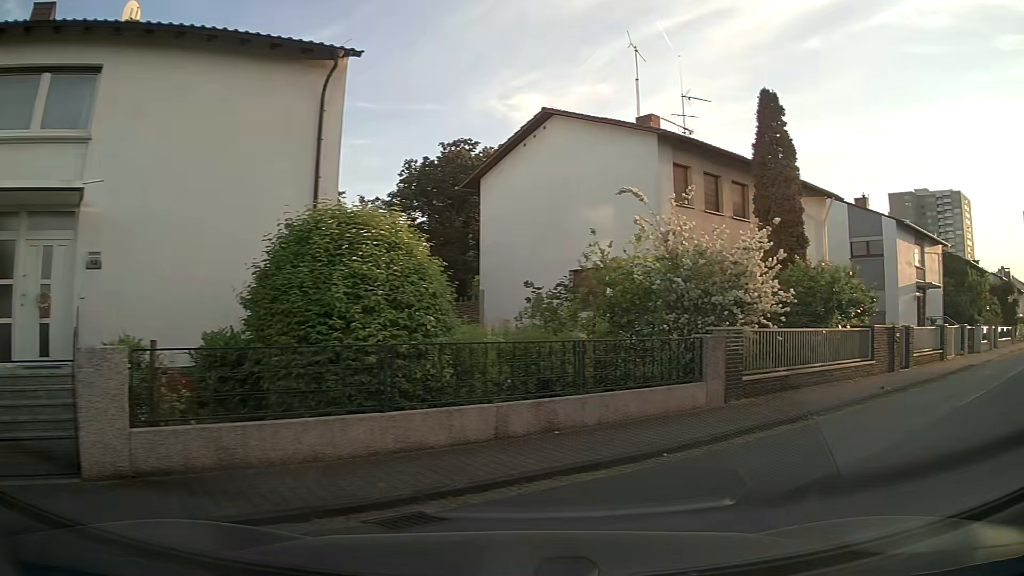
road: residential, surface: asphalt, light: Day
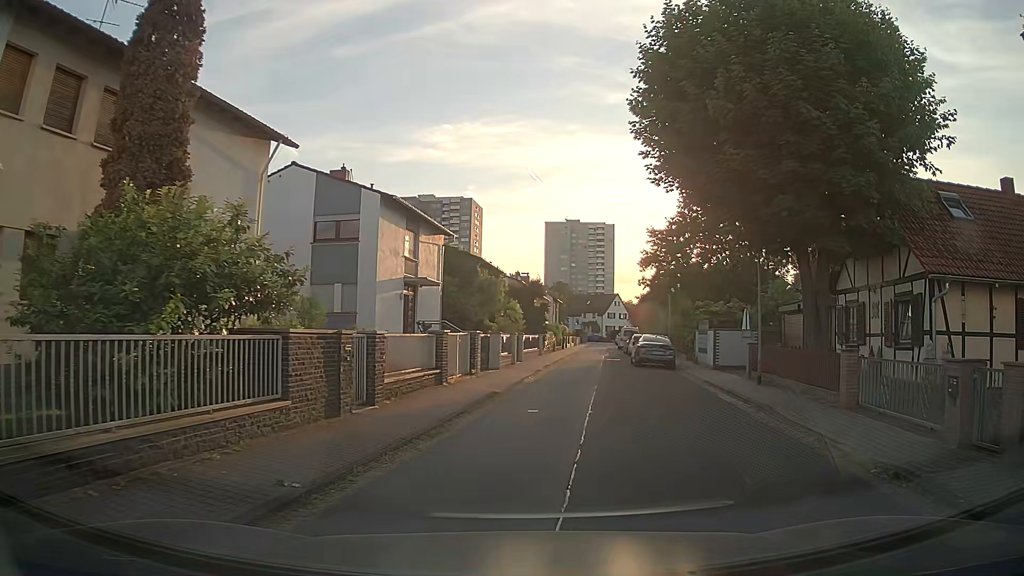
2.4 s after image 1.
(+3.8, +8.3) m; +40°
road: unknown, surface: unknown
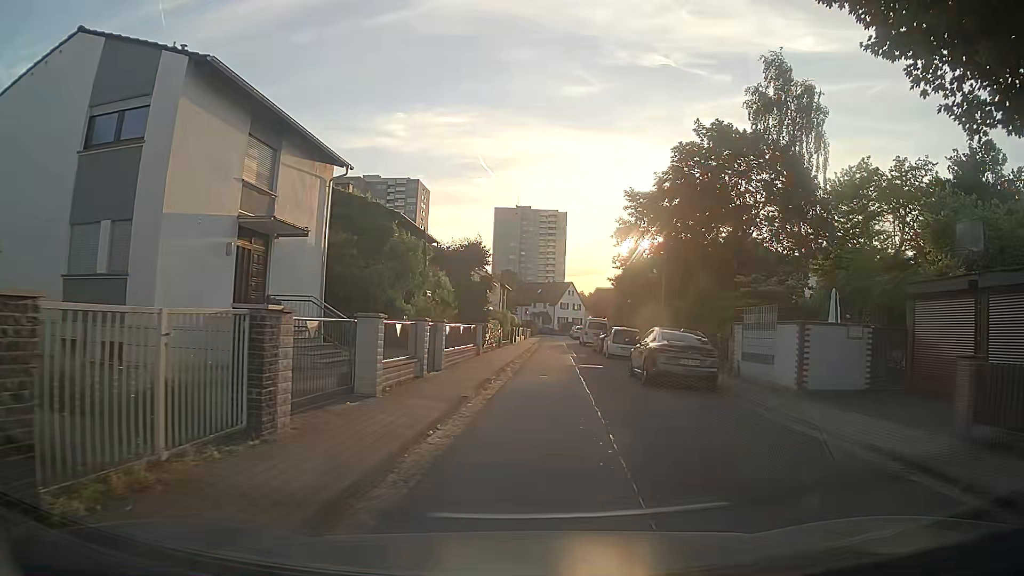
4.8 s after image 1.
(+0.7, +13.6) m; +6°
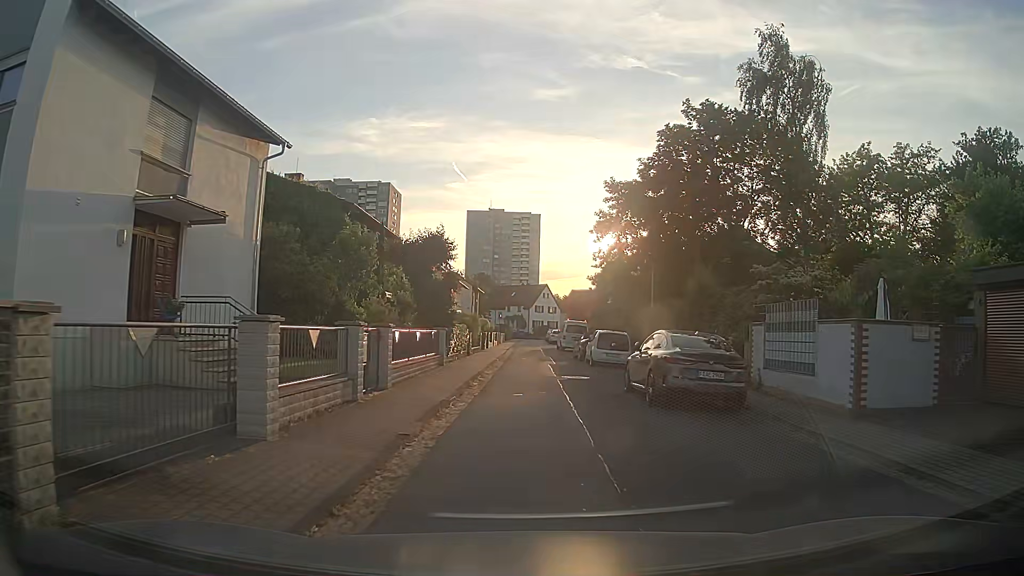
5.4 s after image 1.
(0.0, +3.9) m; +2°
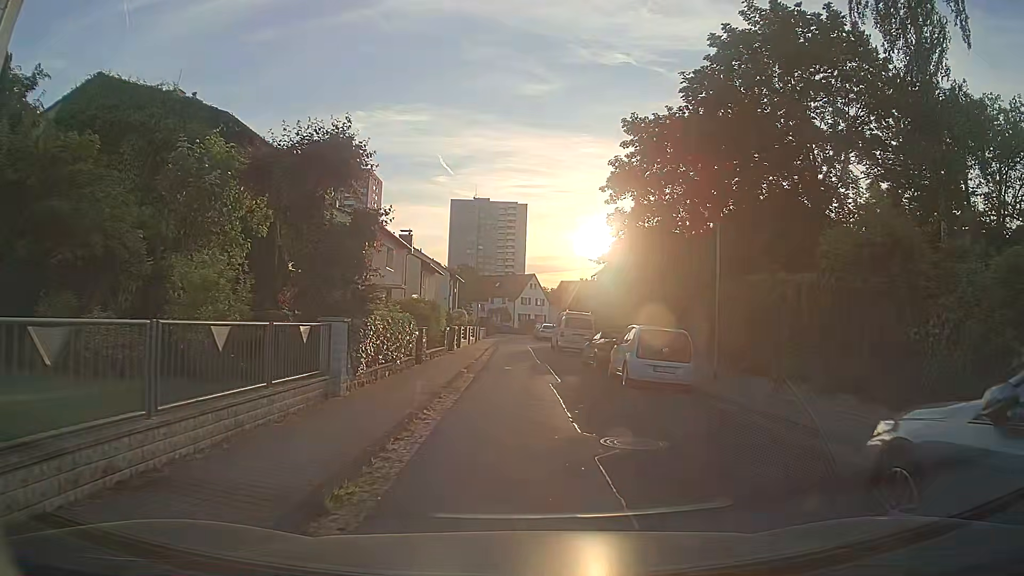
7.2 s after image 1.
(0.0, +11.6) m; +1°
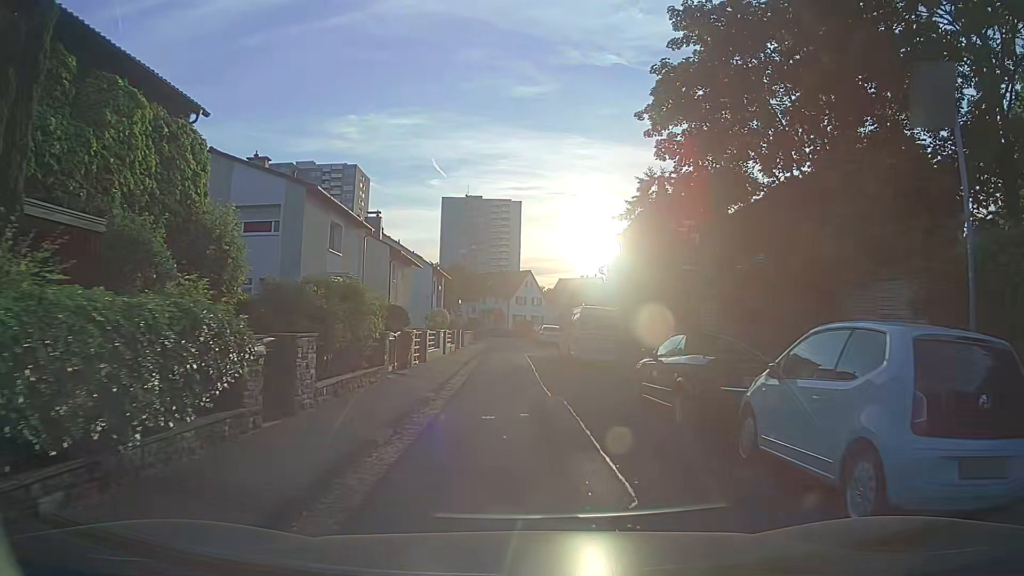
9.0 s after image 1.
(+0.1, +11.1) m; 0°
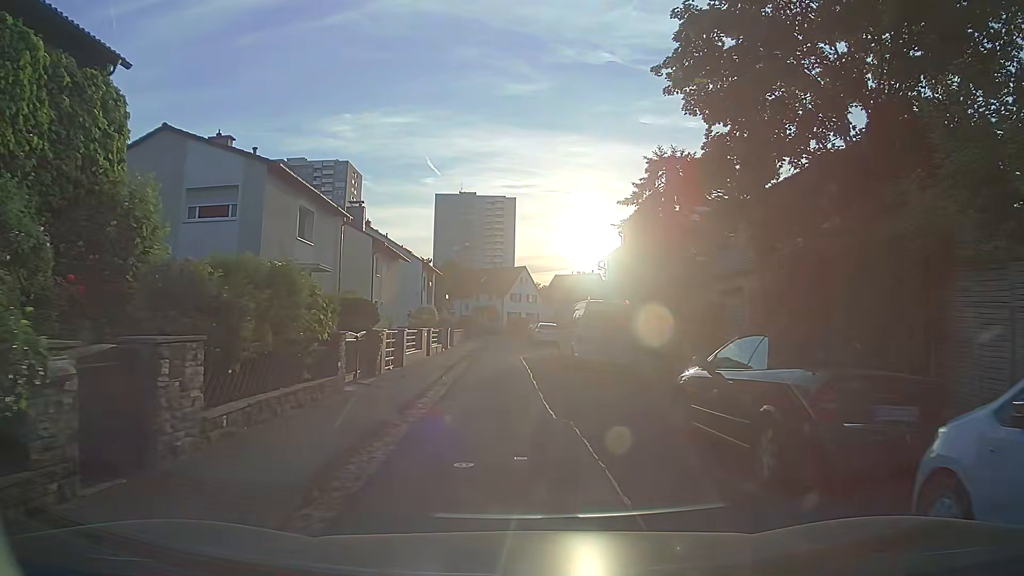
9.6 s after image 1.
(0.0, +3.6) m; 0°
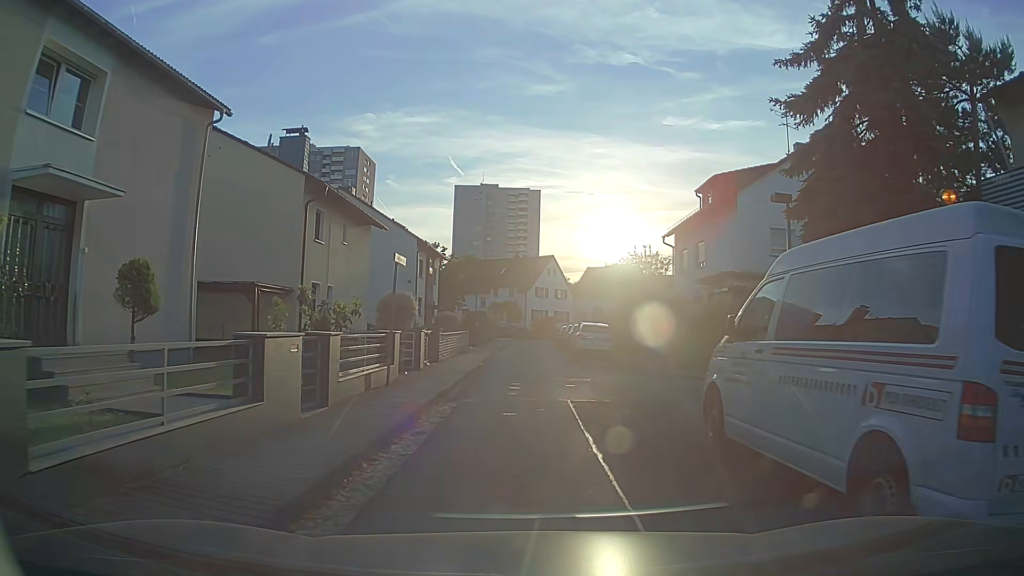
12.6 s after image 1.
(-0.2, +16.7) m; -2°
(0, +10) (0, +20) (0, +30) (0, +40) (+1, +50) (+2, +60) (+2, +70) (-4, +78) (-10, +85) (-17, +93) m
